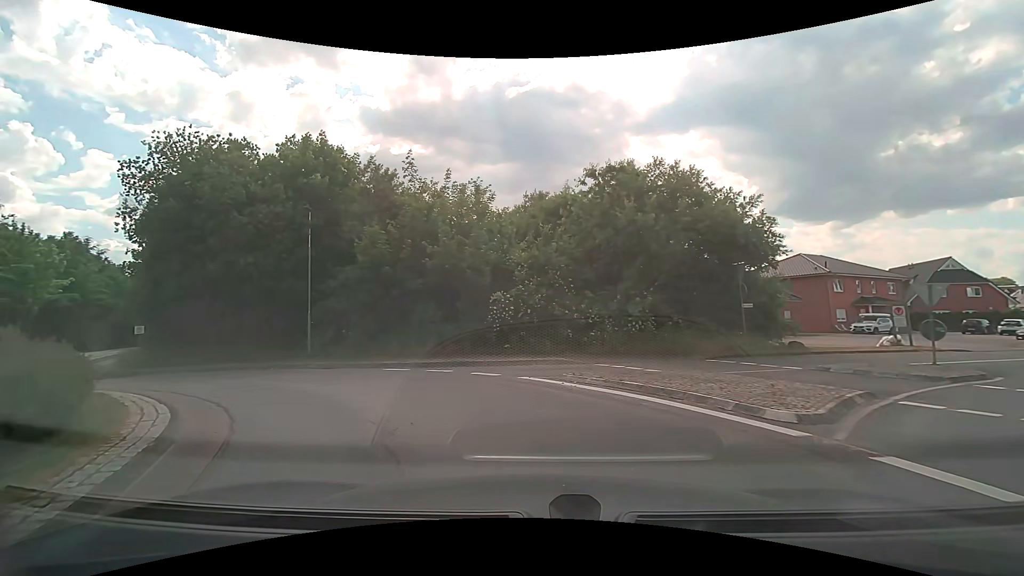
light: Day
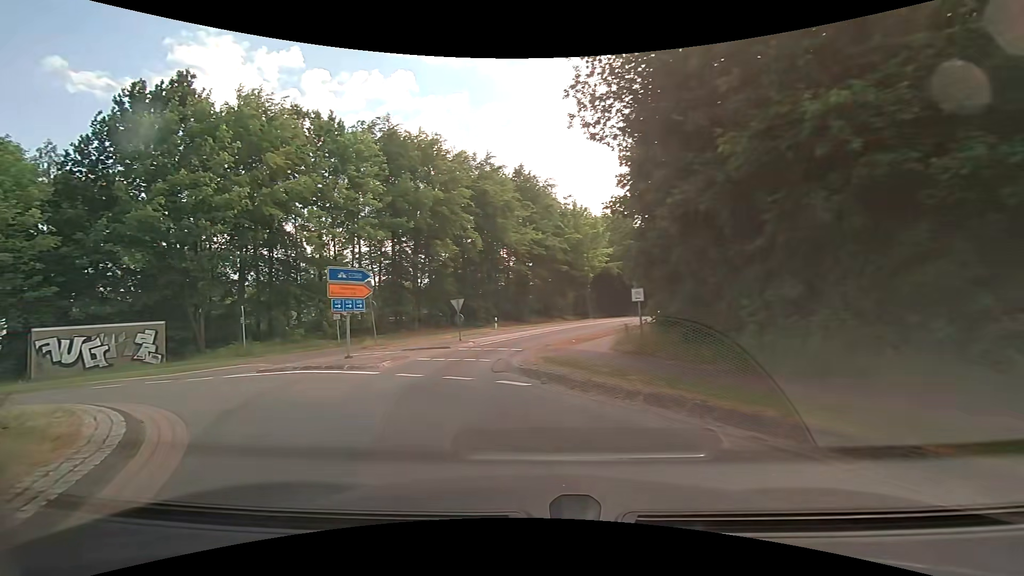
(-7.1, +14.2) m; -56°
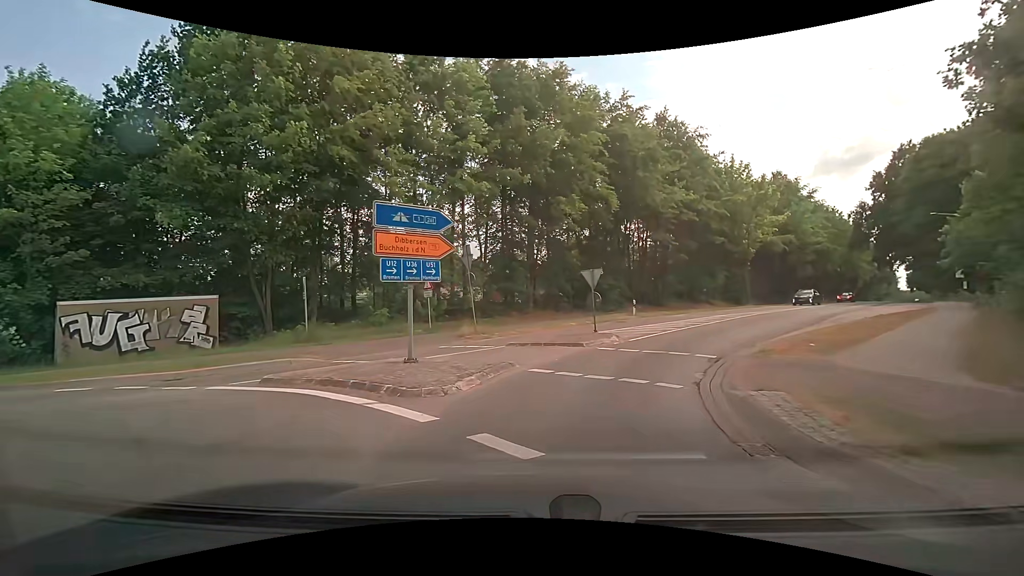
(-1.8, +9.1) m; -15°
(+1, +10) (+6, +19) (+12, +27) (+18, +35) (+24, +42) (+30, +50) (+37, +58) (+43, +66) (+49, +74) (+55, +81) m
